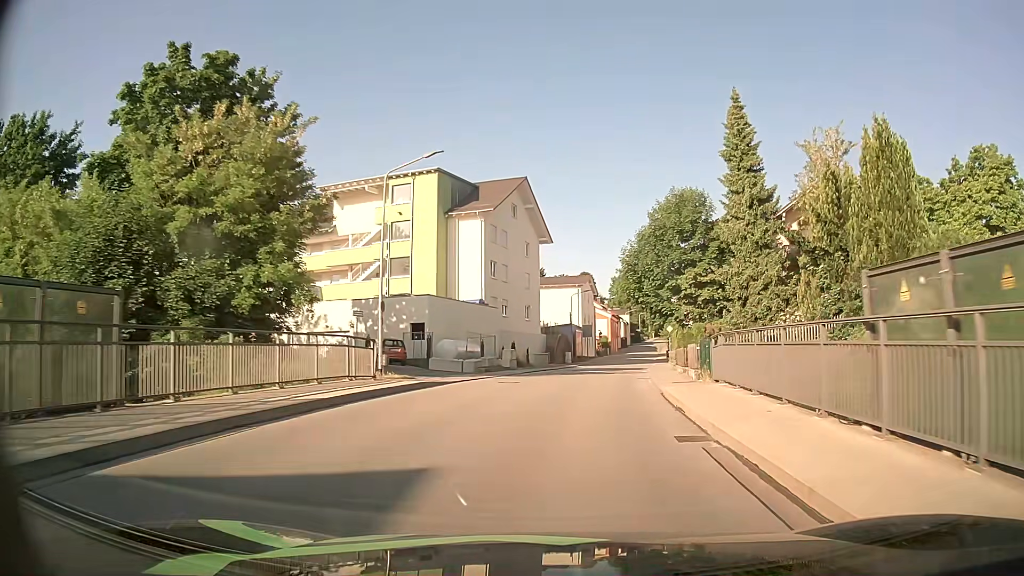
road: tertiary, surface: asphalt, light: Day
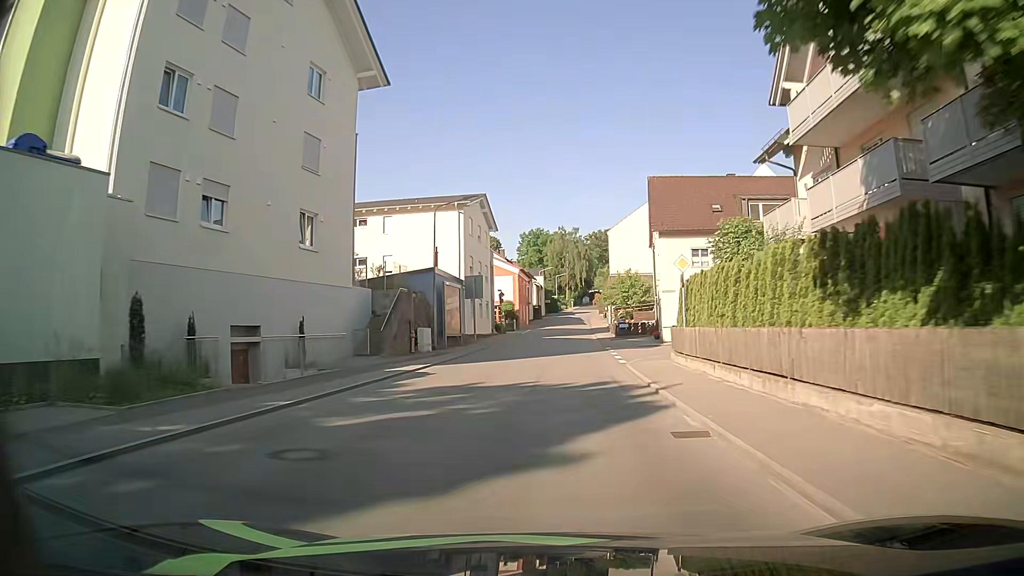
(+3.6, +38.6) m; +7°
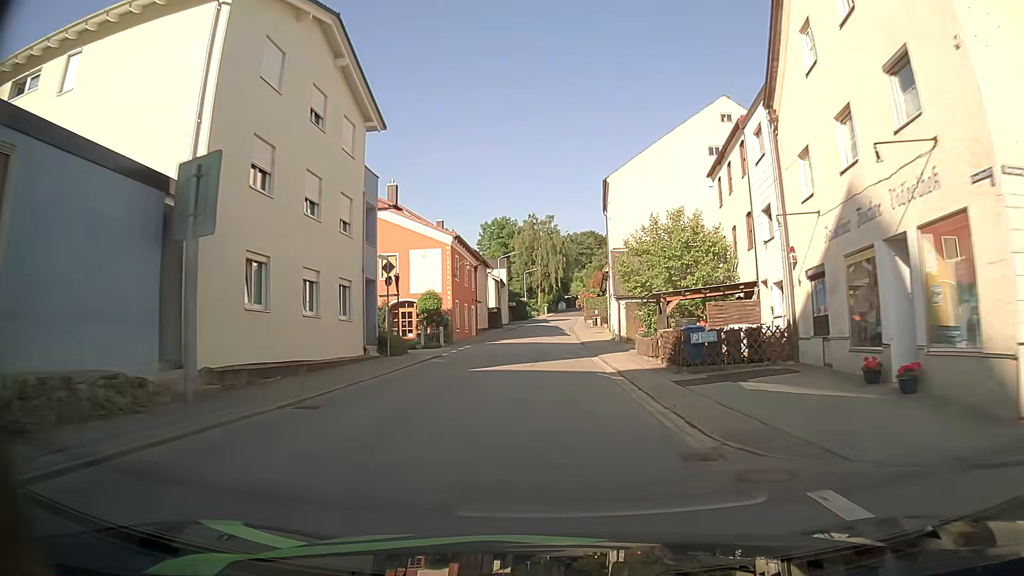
(+1.4, +33.3) m; +3°
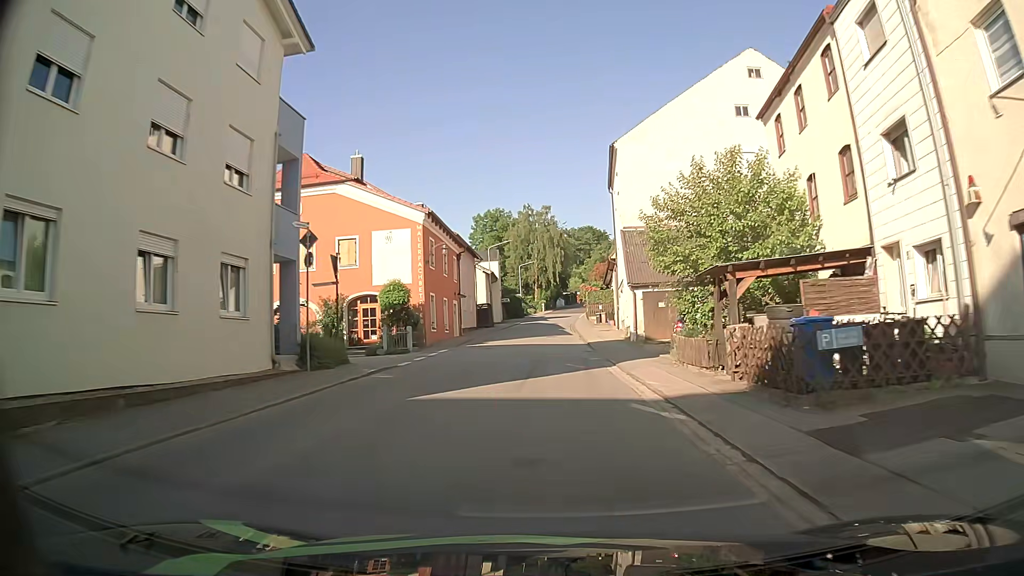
(0.0, +8.6) m; +1°
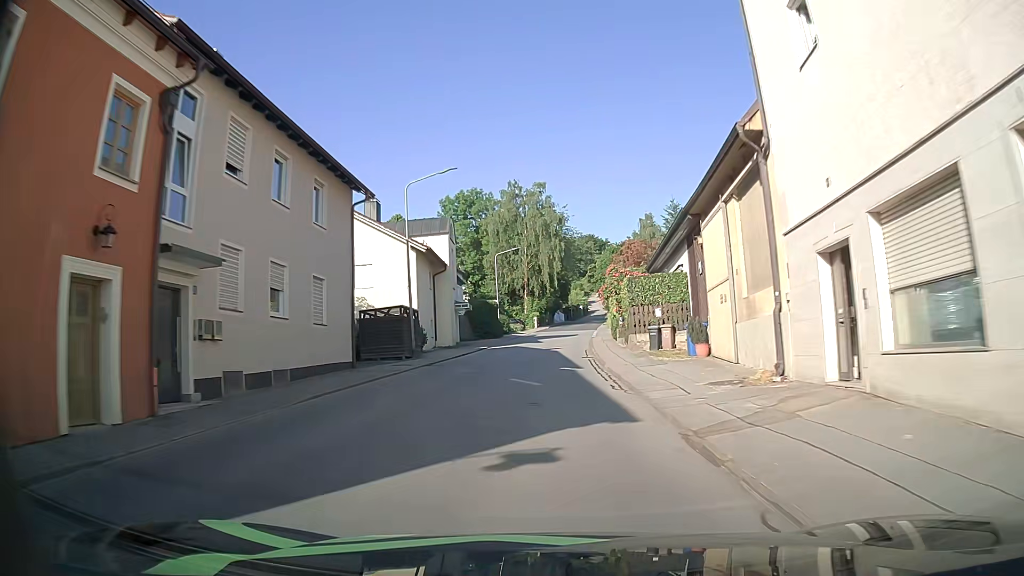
(0.0, +35.3) m; 0°
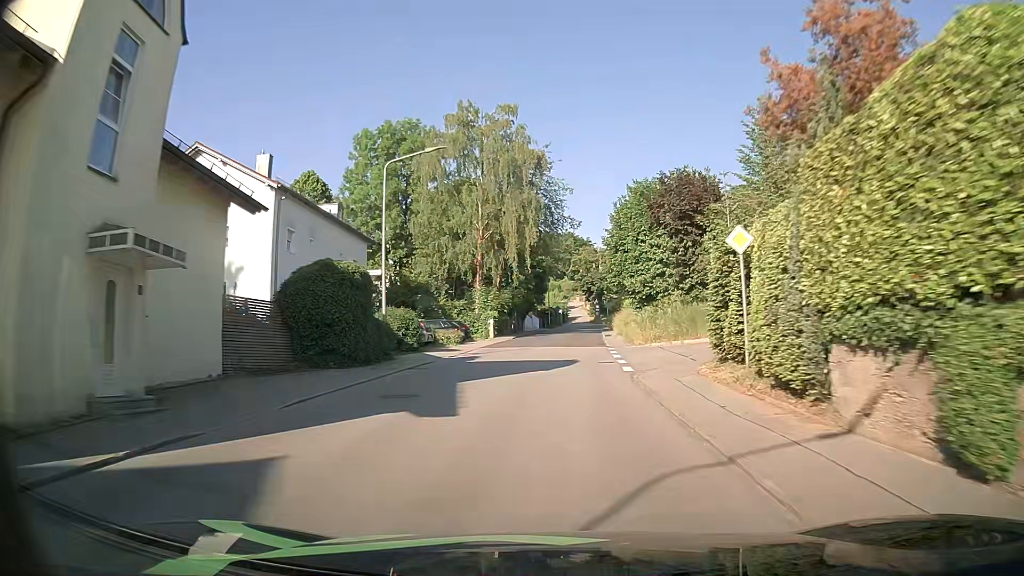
(+0.5, +35.0) m; +2°
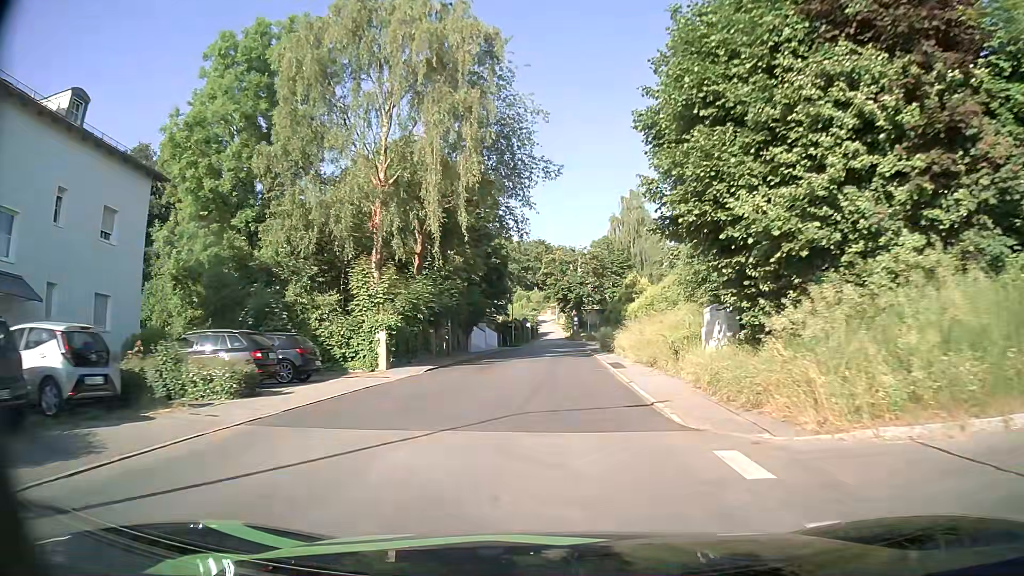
(+0.7, +24.7) m; +3°
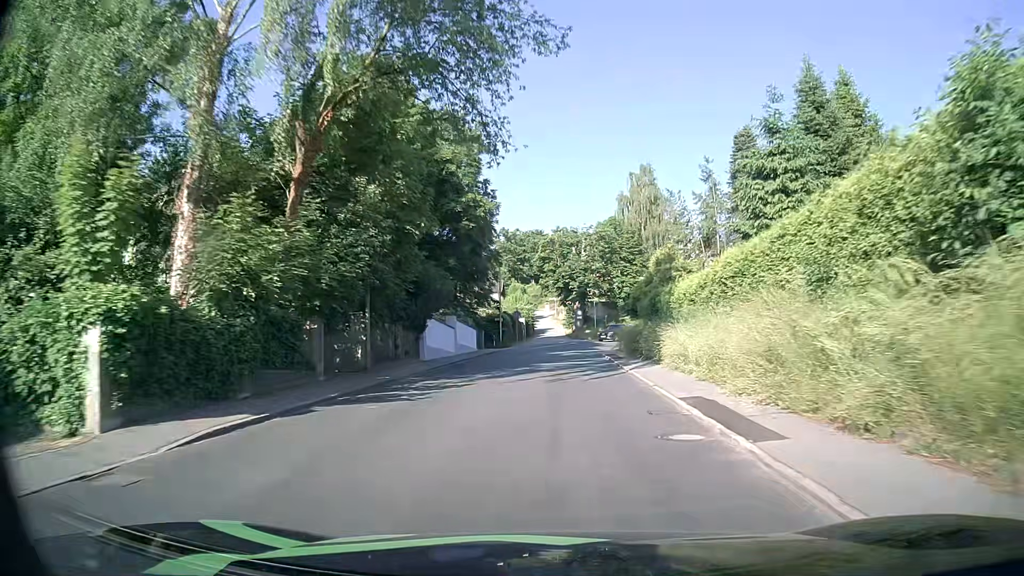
(+0.1, +16.0) m; +1°
(0, +10) (0, +20) (0, +30) (+1, +40) (+2, +50) (+5, +59) (+10, +68) (+17, +76) (+25, +81) (+34, +86) m
